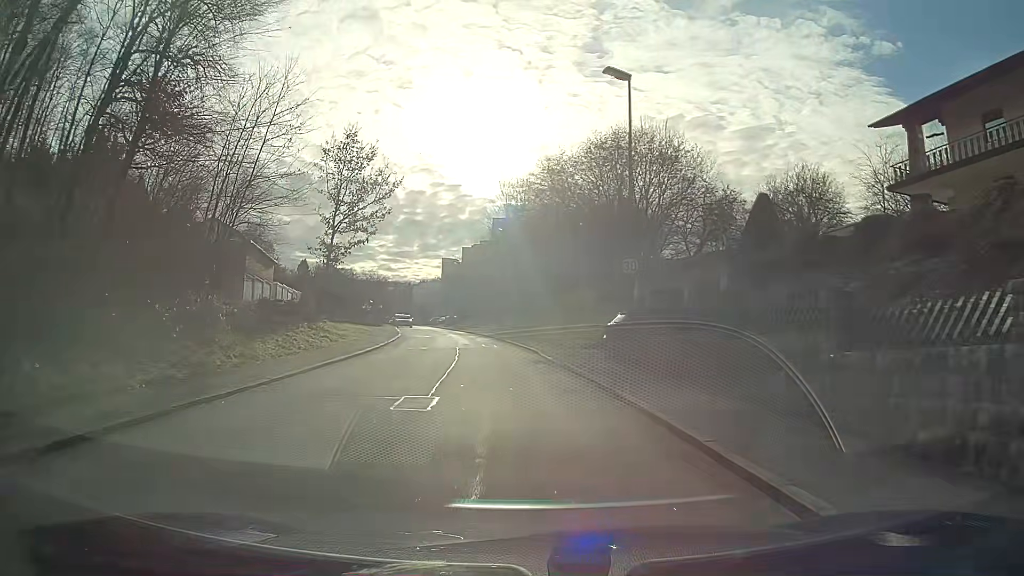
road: residential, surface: asphalt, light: Day
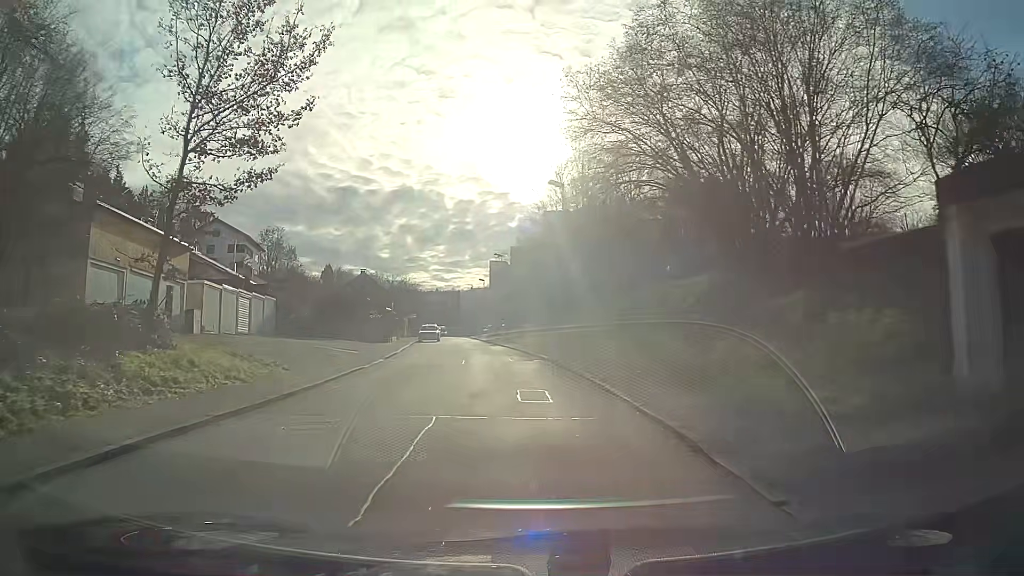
(-0.7, +18.8) m; -4°
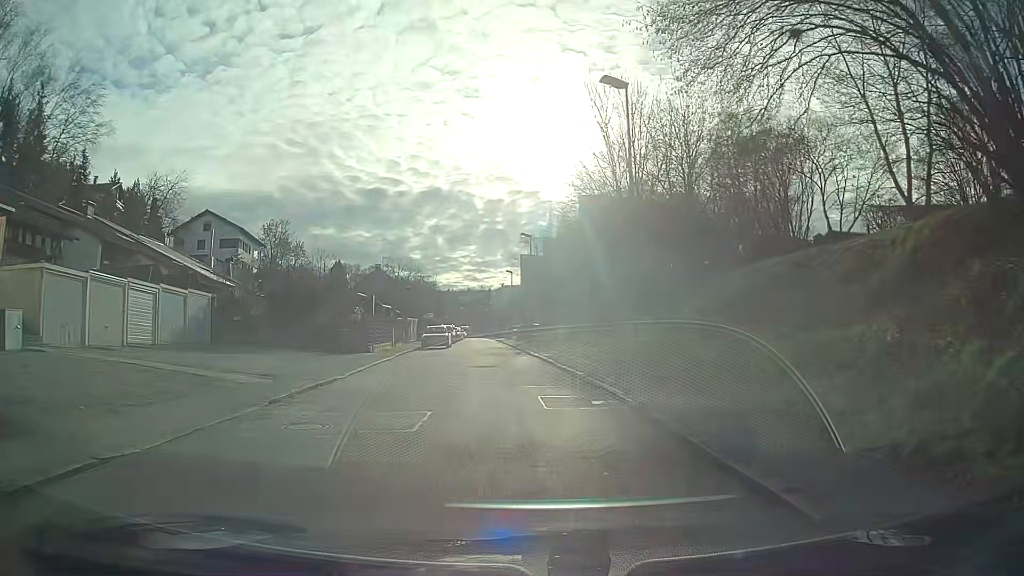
(-0.4, +14.0) m; -4°
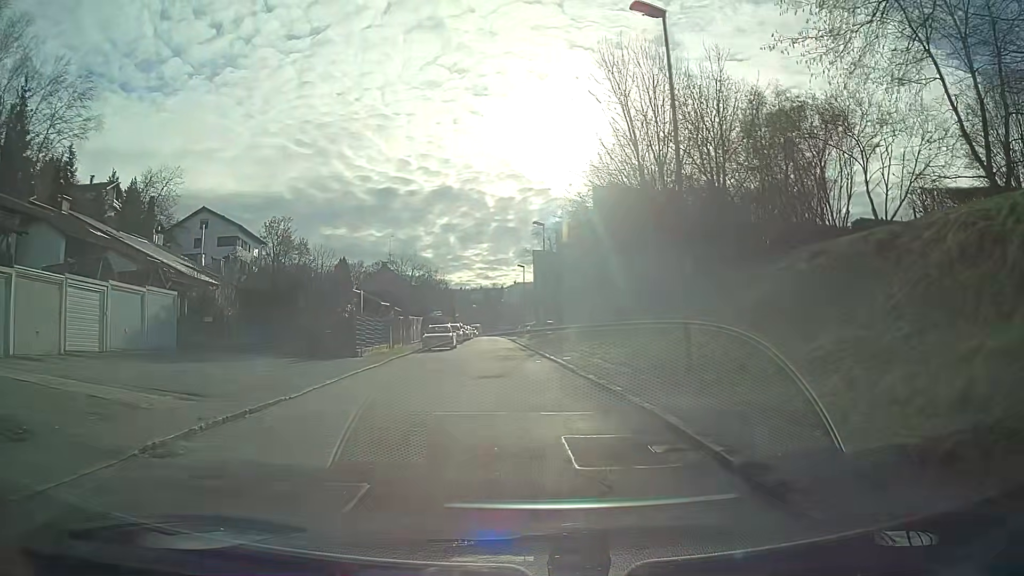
(0.0, +4.6) m; -1°
(0, +10) (-1, +20) (-1, +30) (-2, +40) (-2, +50) (-3, +60) (-3, +70) (-4, +80) (-4, +90) (-5, +100) m
